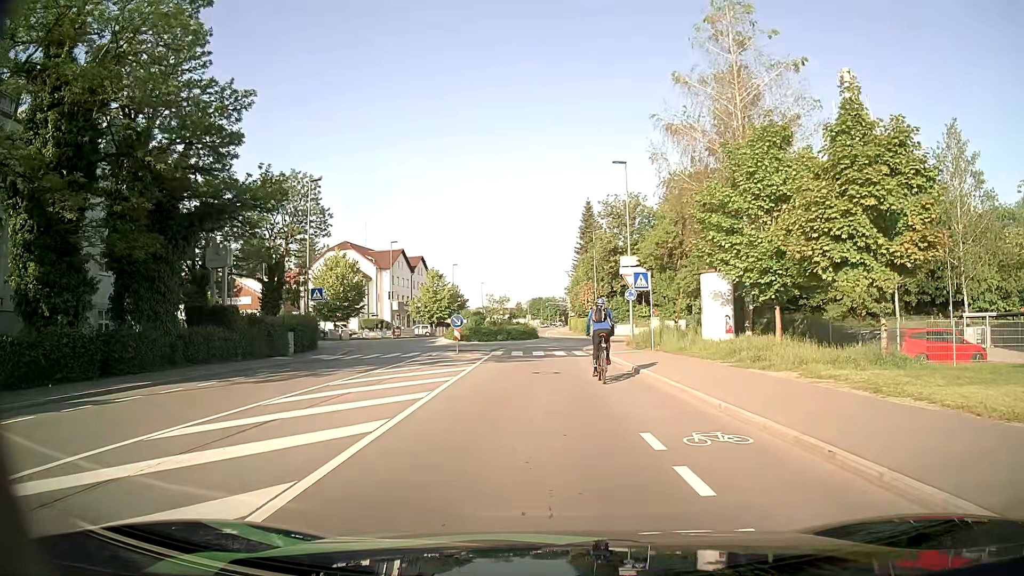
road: tertiary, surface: asphalt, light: Day
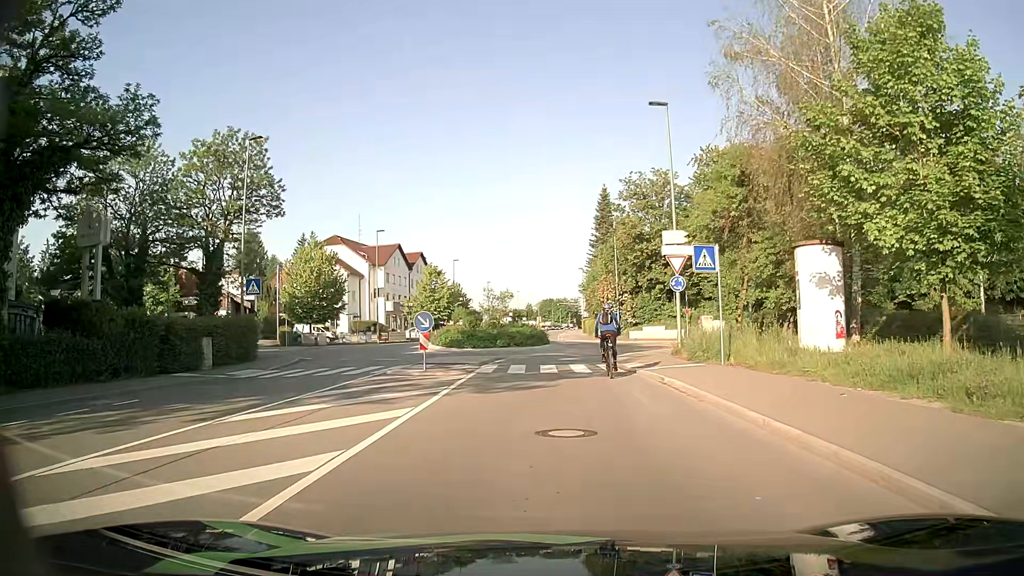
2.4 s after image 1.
(-0.2, +10.5) m; -1°
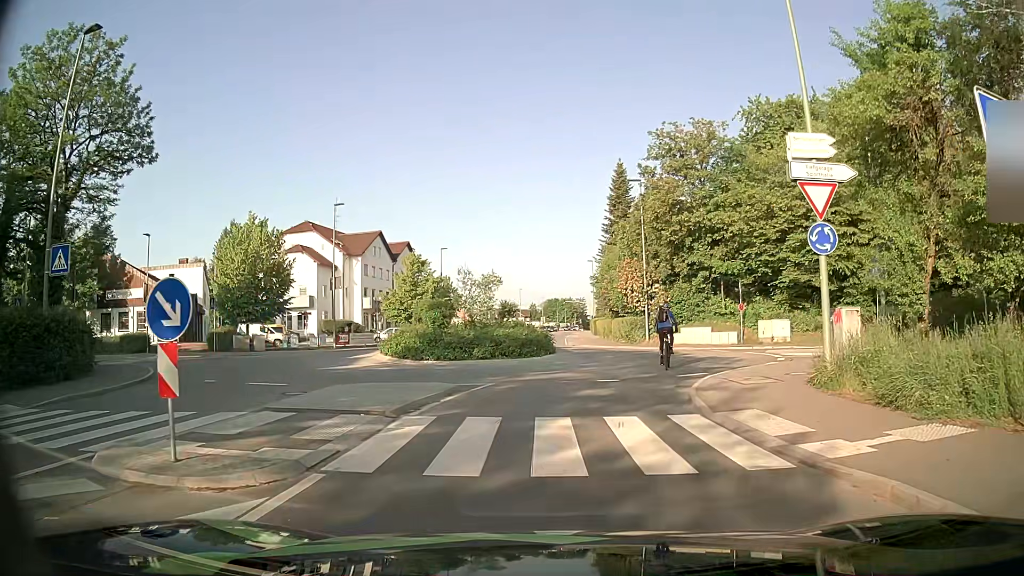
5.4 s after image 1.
(-0.1, +13.9) m; -1°
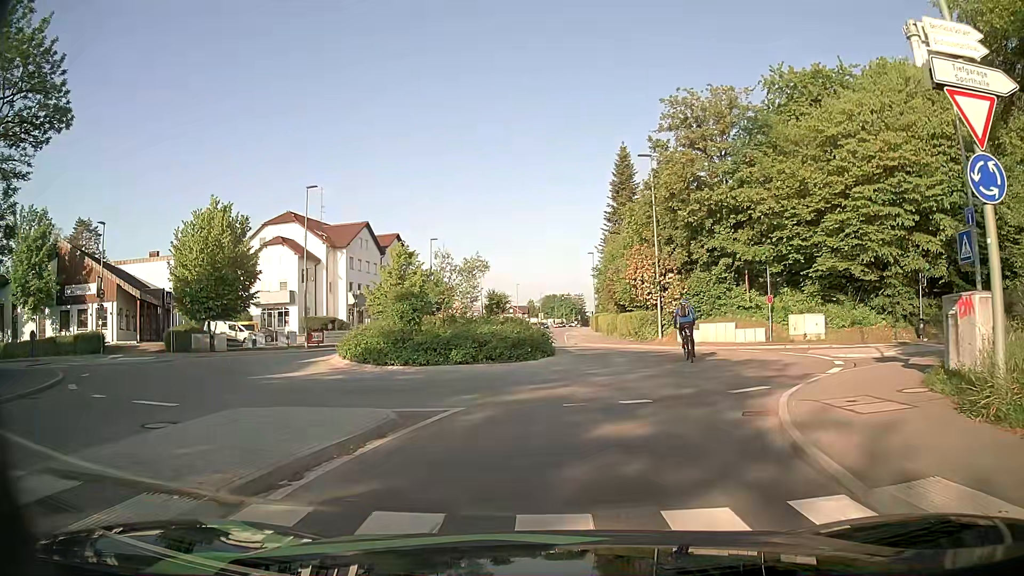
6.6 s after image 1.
(0.0, +5.5) m; 0°
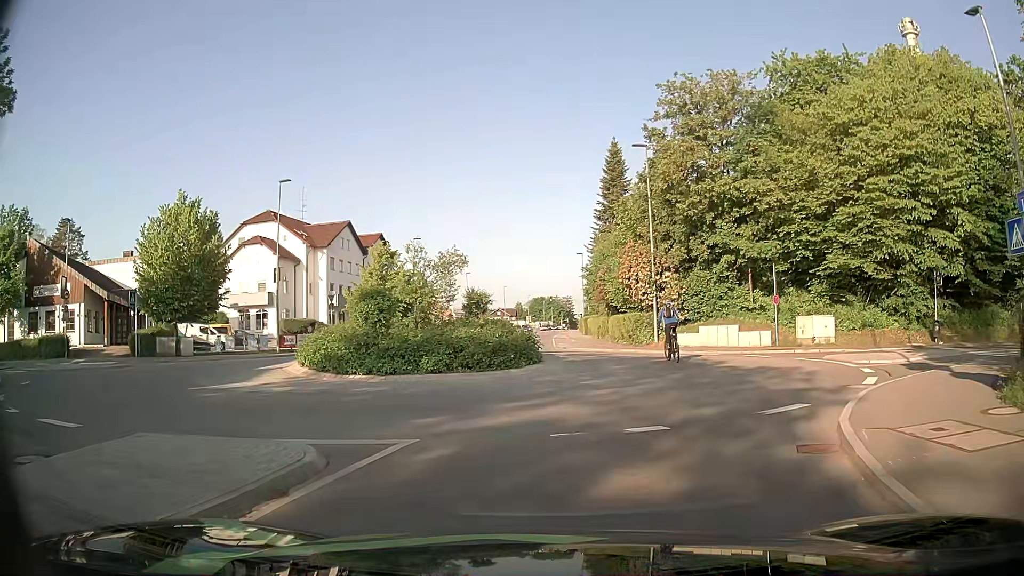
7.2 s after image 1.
(0.0, +2.7) m; +2°
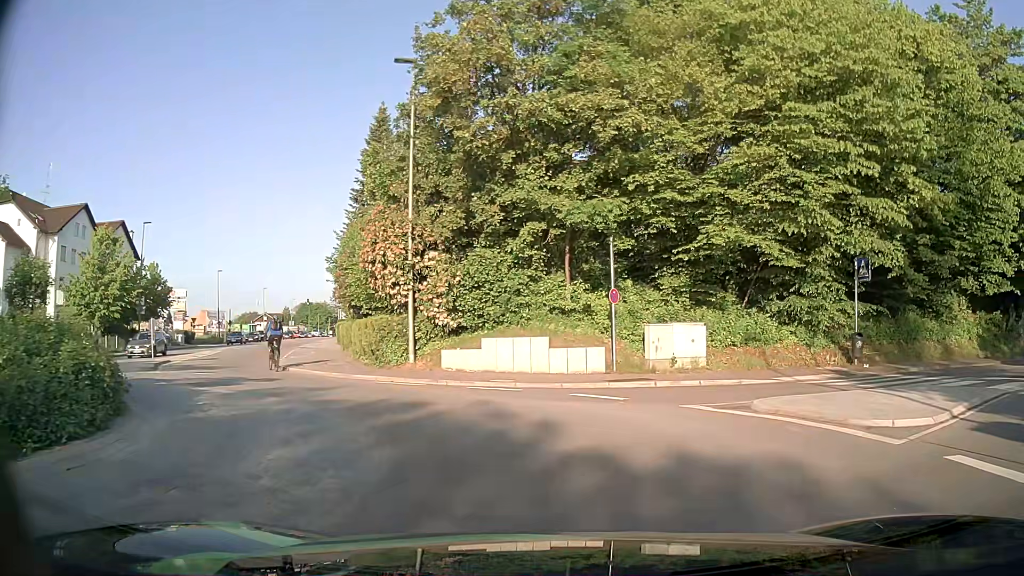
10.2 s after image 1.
(+1.6, +12.4) m; +18°
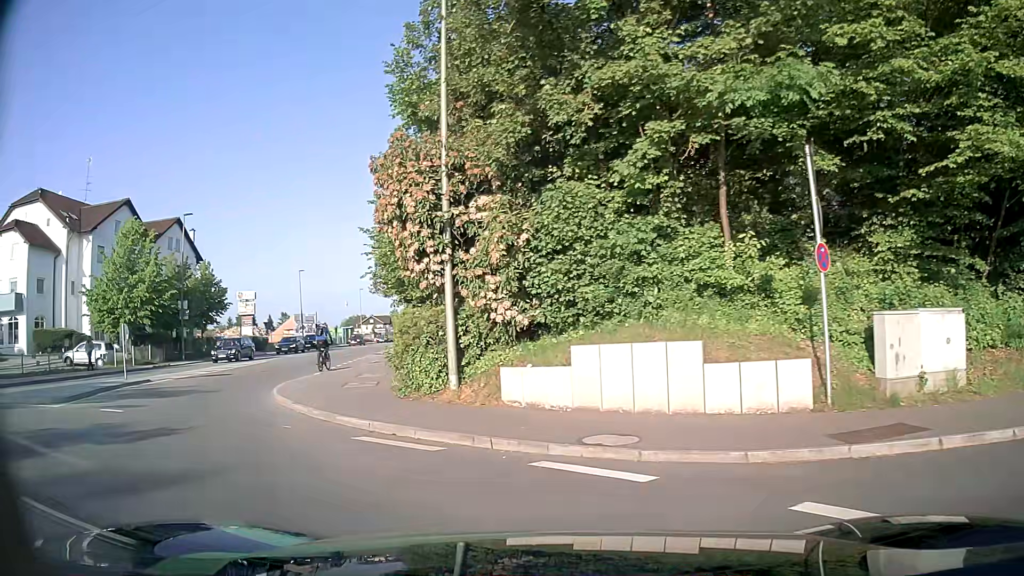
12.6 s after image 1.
(-0.1, +9.2) m; -8°
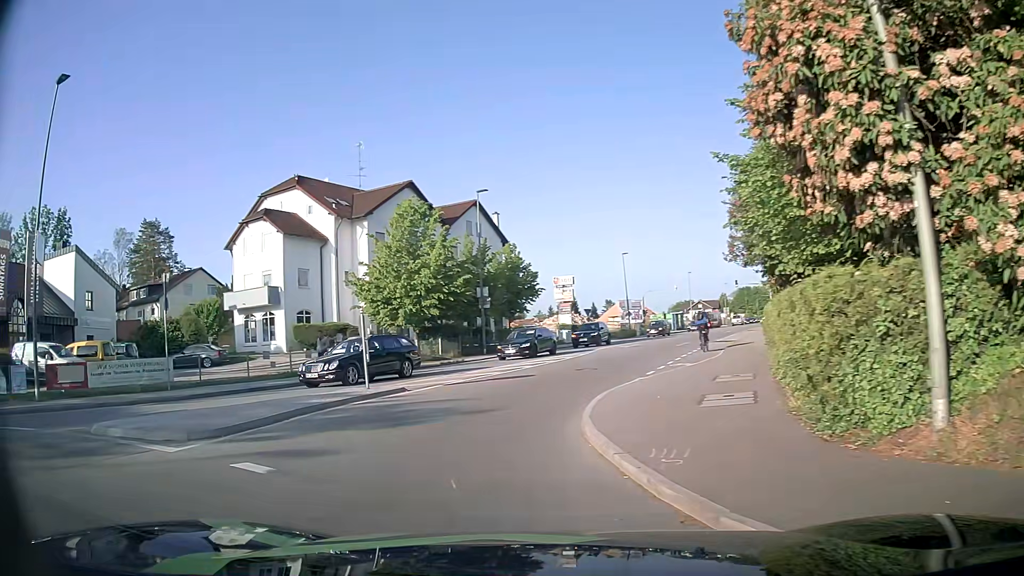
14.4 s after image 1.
(-1.6, +6.2) m; -29°
(-2, +10) (-1, +20) (+3, +29) (+6, +39) (+9, +48) (+13, +57) (+16, +67) (+20, +76) (+24, +85) (+28, +95) m
